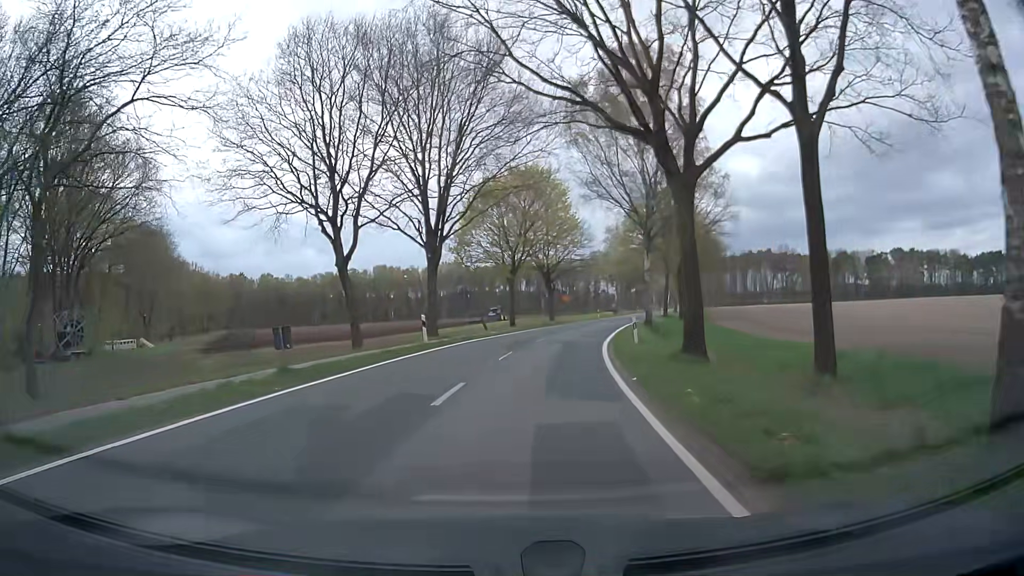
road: secondary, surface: asphalt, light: Day
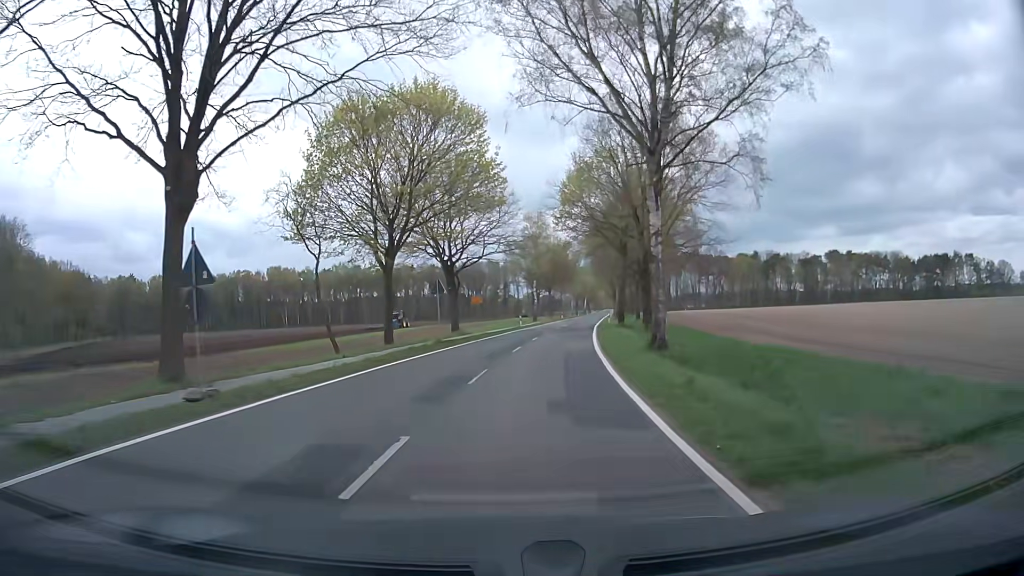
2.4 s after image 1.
(+1.6, +23.3) m; +9°
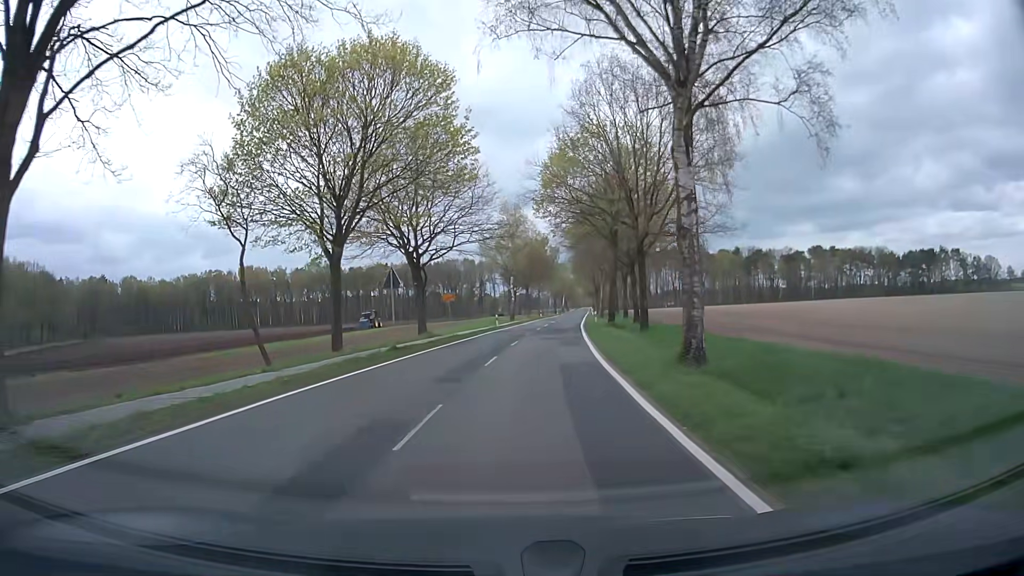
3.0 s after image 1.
(0.0, +6.3) m; +2°
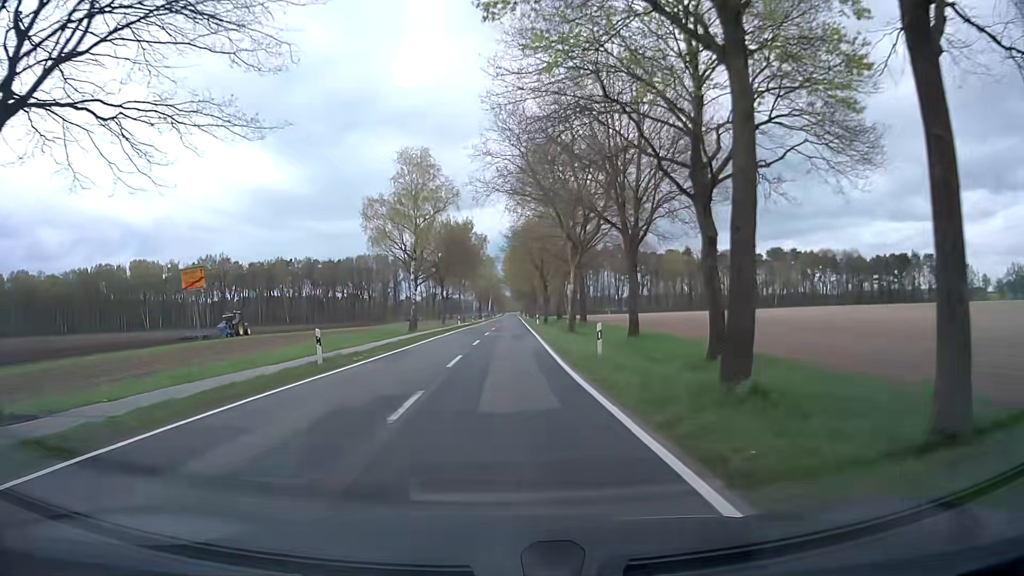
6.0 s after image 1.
(+2.2, +35.2) m; +6°
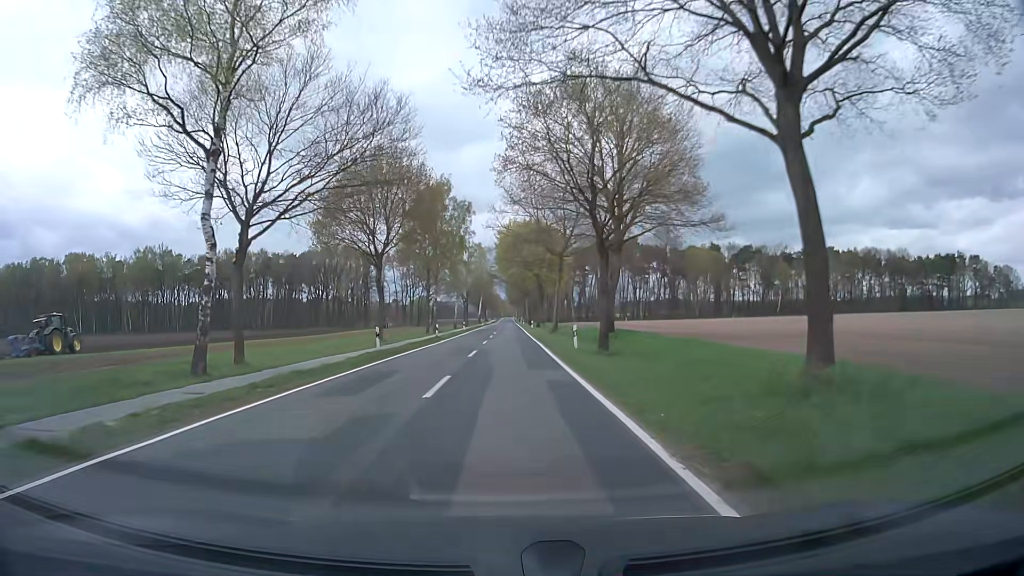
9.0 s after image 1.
(+0.3, +41.4) m; +1°
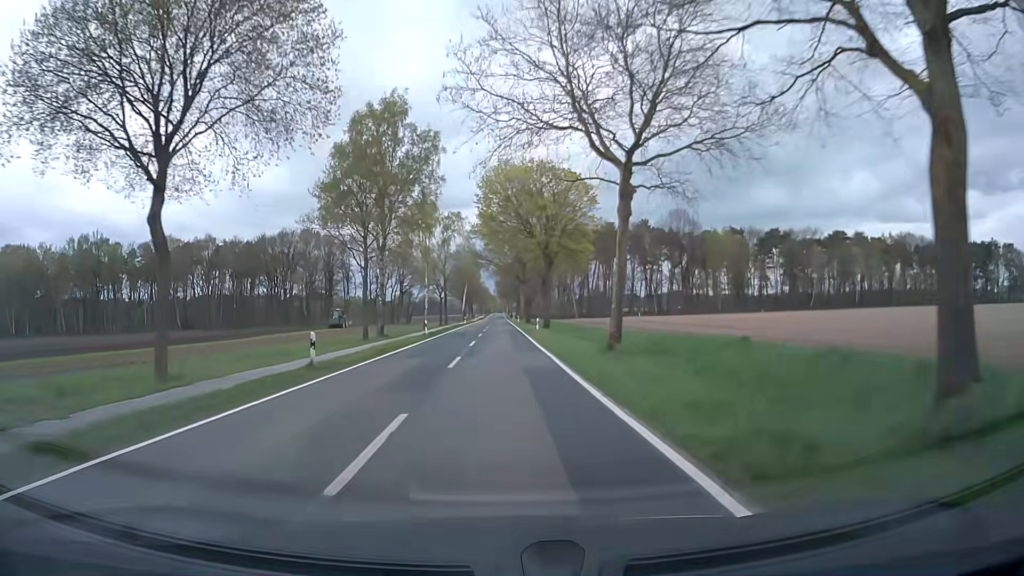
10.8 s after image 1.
(+0.1, +30.8) m; +1°
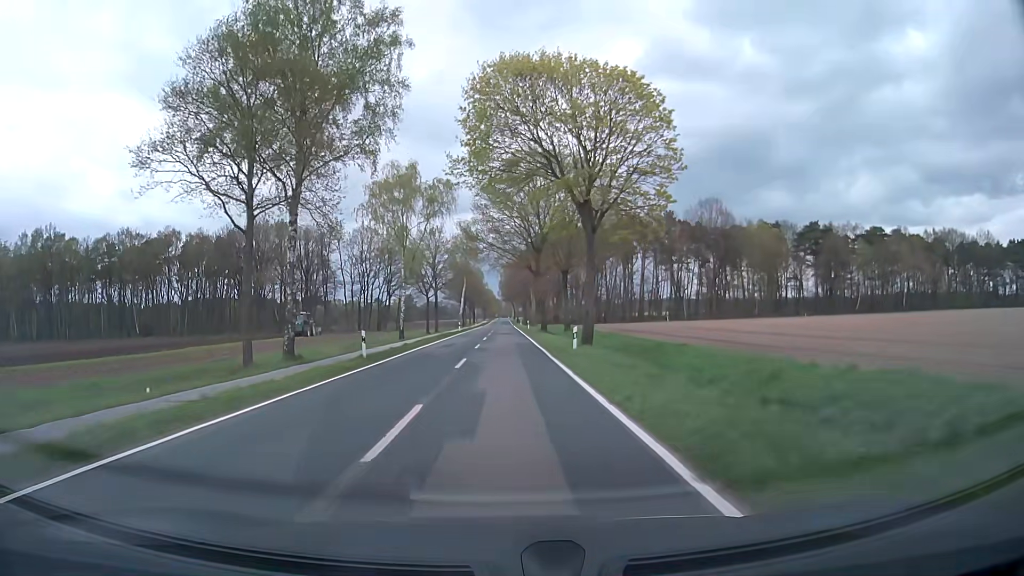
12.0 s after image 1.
(-0.1, +22.9) m; 0°
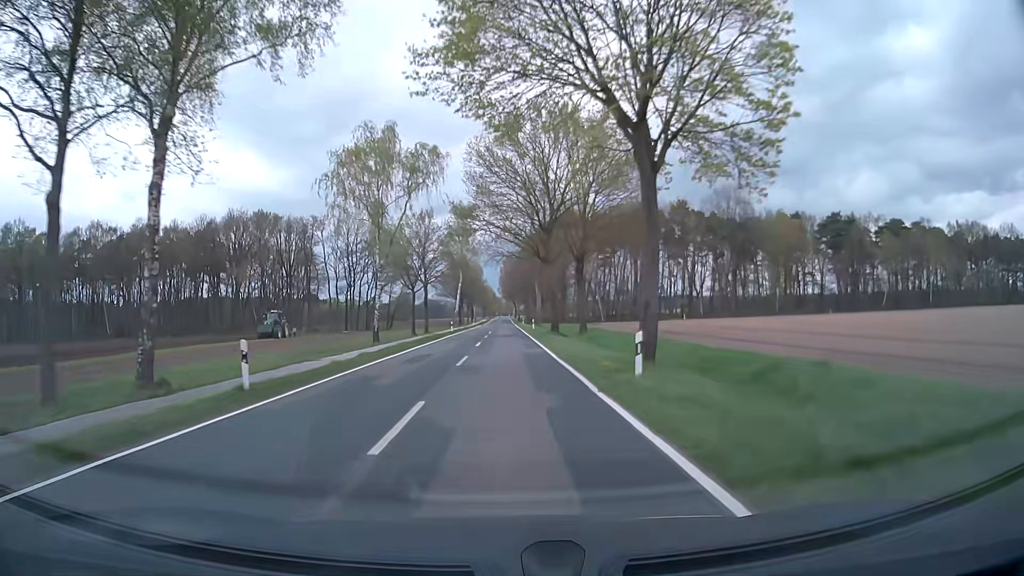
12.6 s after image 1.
(0.0, +12.1) m; 0°
(0, +10) (0, +20) (0, +30) (0, +40) (0, +50) (0, +60) (0, +70) (0, +80) (0, +90) (0, +100) m
